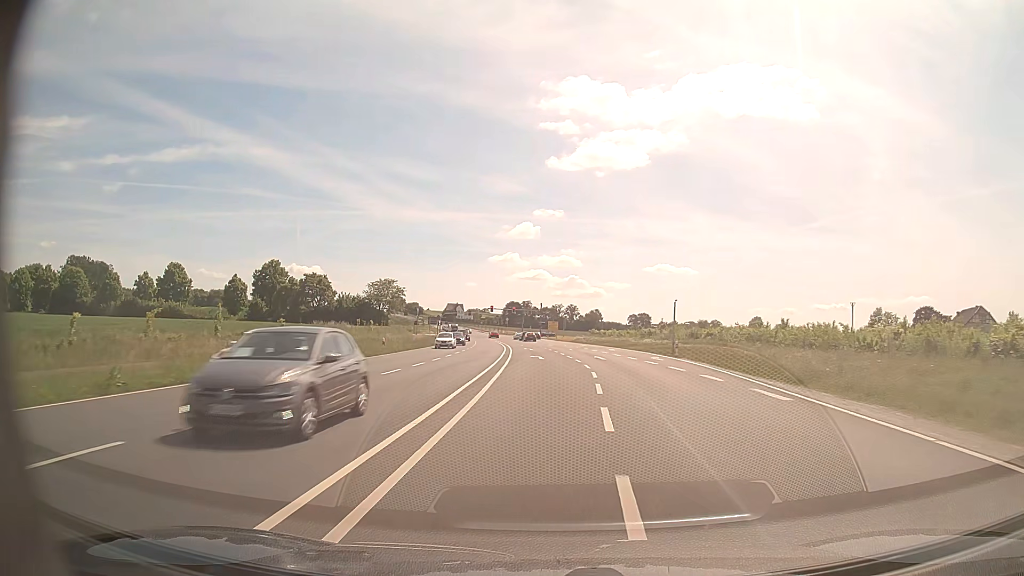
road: primary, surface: asphalt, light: Day
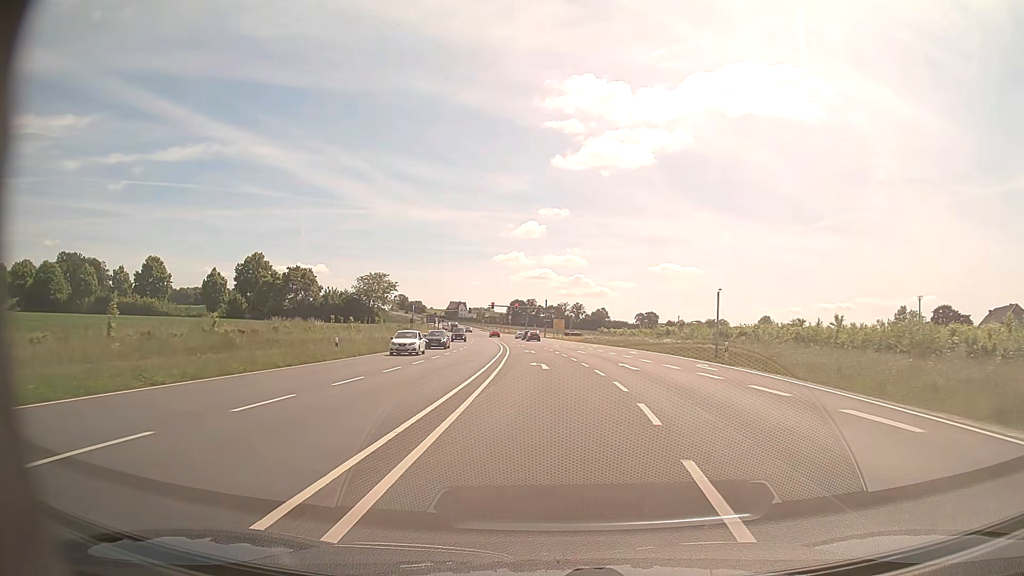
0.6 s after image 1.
(0.0, +11.2) m; 0°
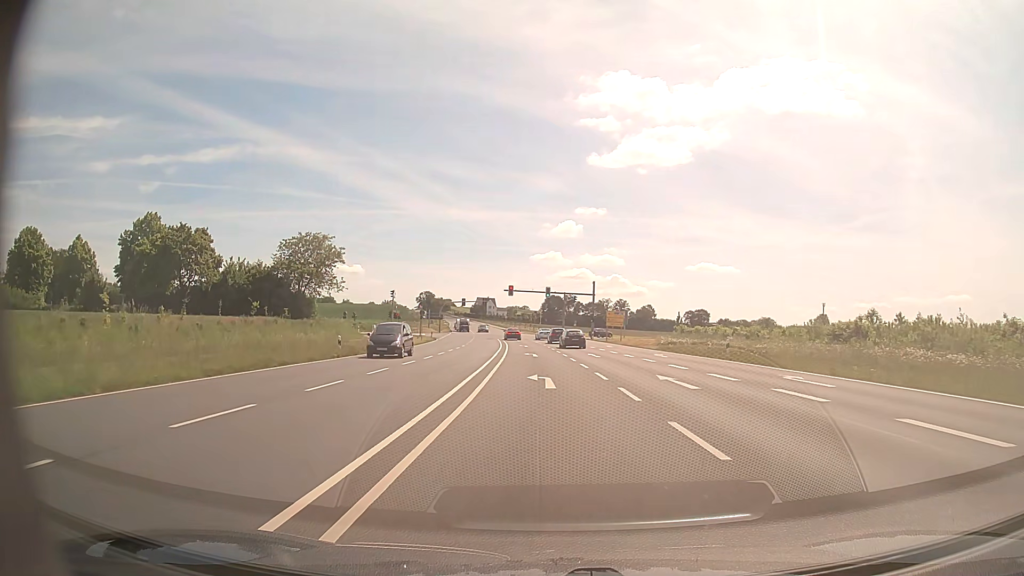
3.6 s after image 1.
(-1.3, +49.4) m; -3°
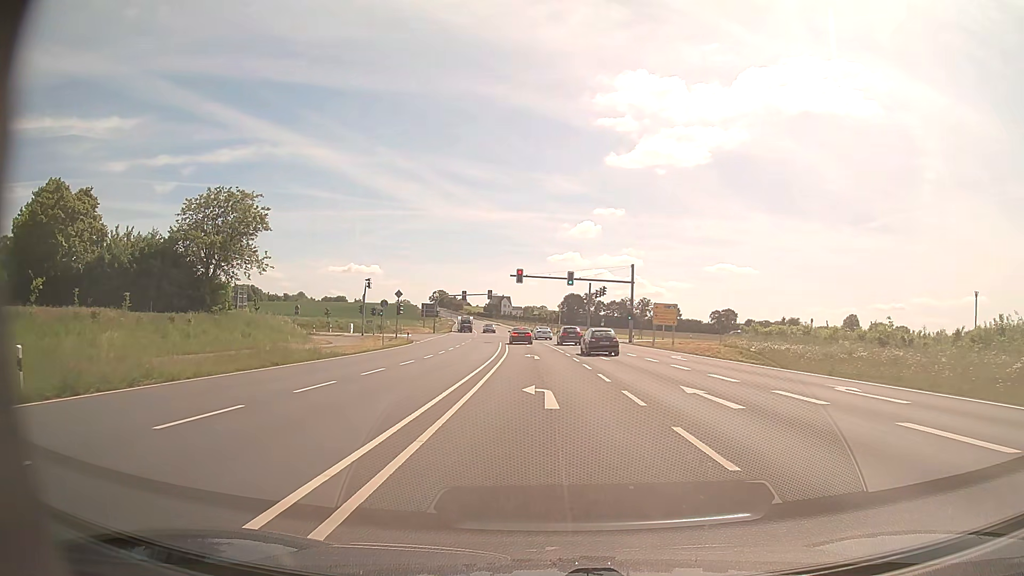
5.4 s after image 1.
(-0.3, +24.0) m; -1°
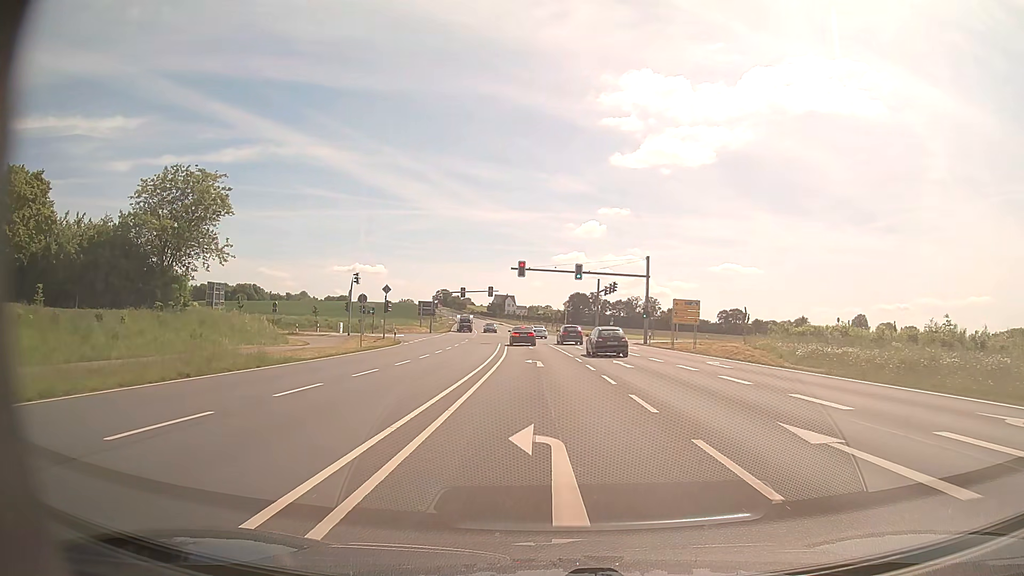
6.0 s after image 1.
(0.0, +7.0) m; 0°
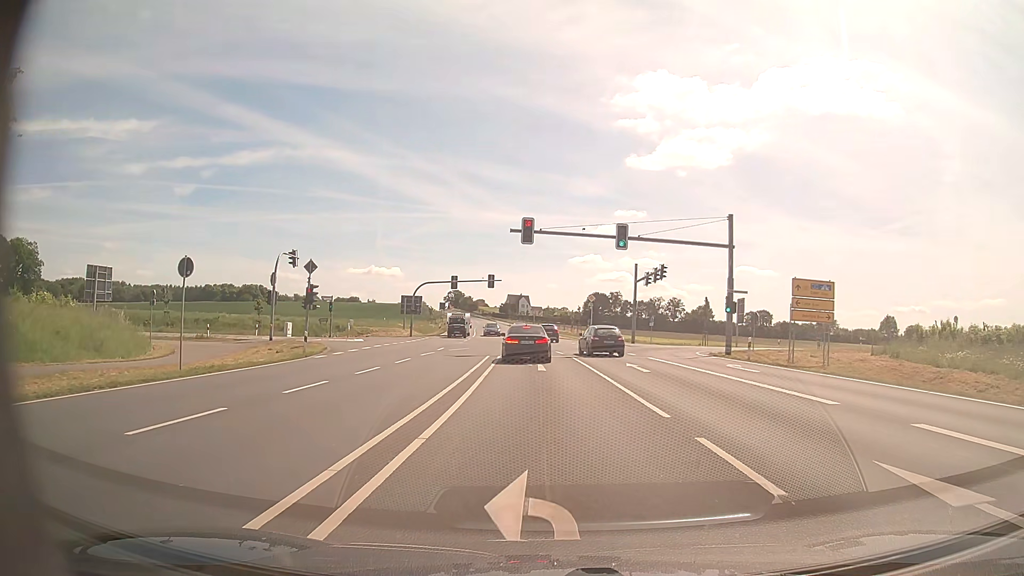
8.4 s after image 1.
(-0.3, +22.9) m; -1°
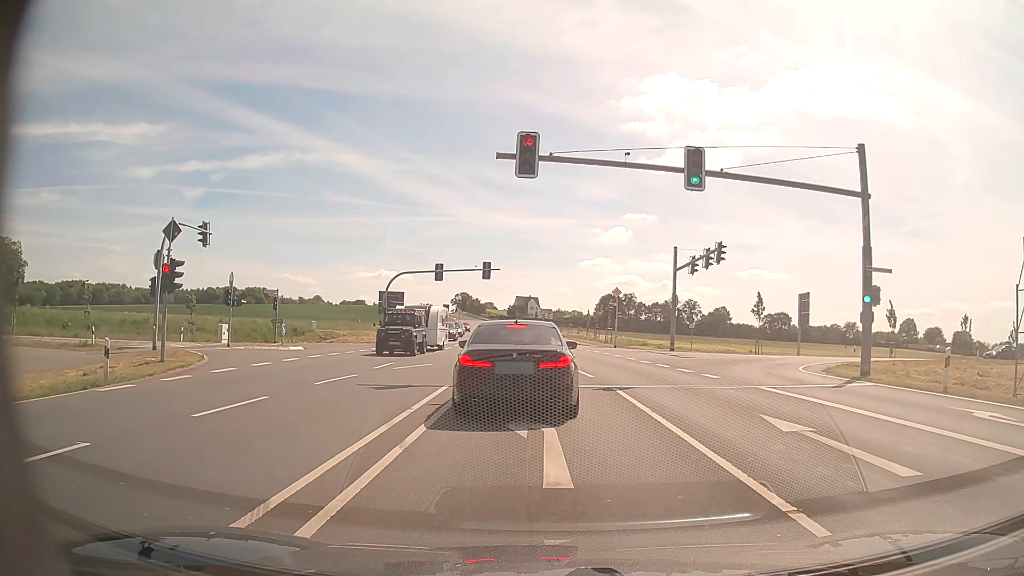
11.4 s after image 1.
(-0.1, +15.3) m; -1°
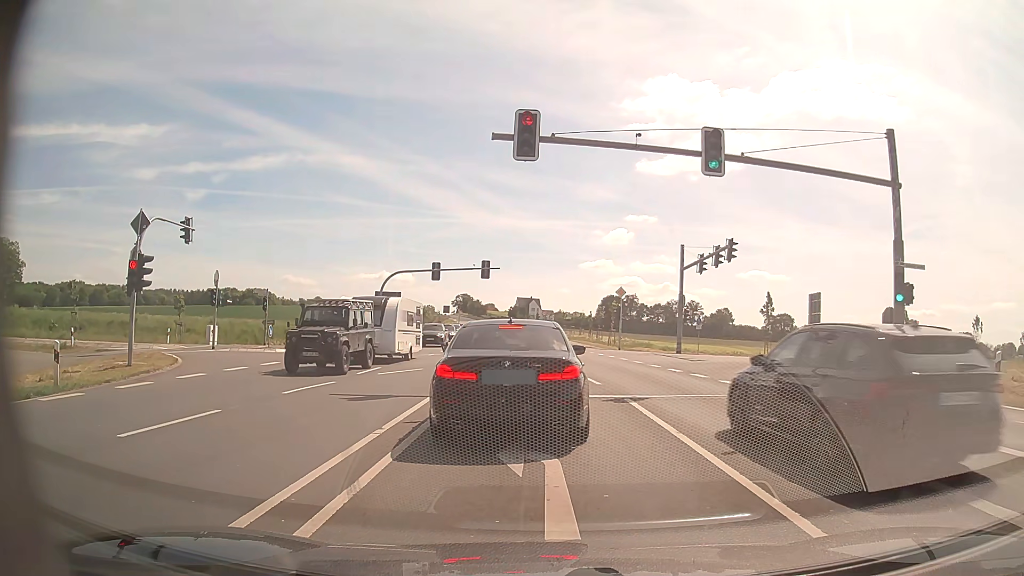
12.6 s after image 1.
(0.0, +2.0) m; 0°
